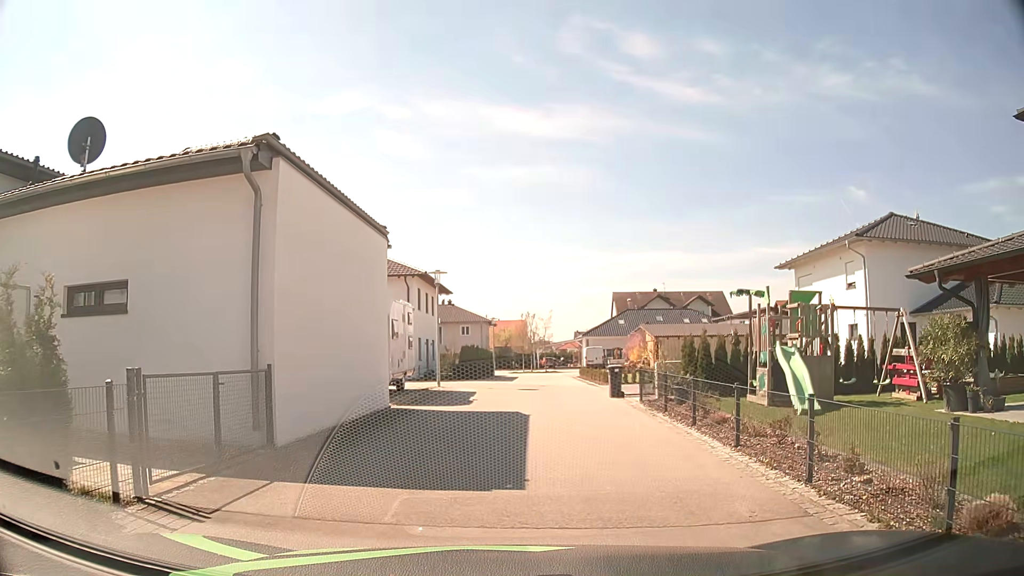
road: residential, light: Day
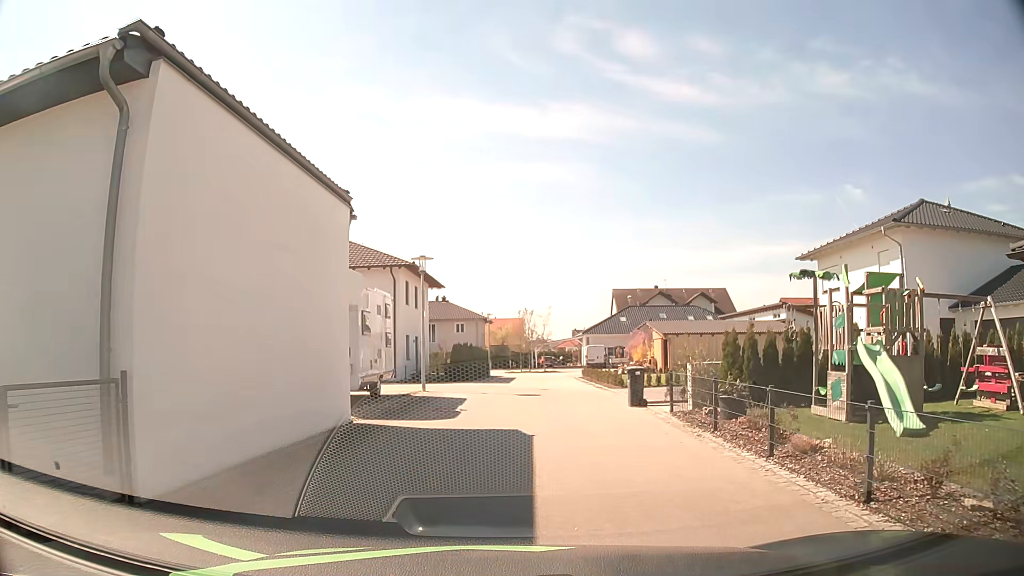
(-0.1, +3.8) m; -1°
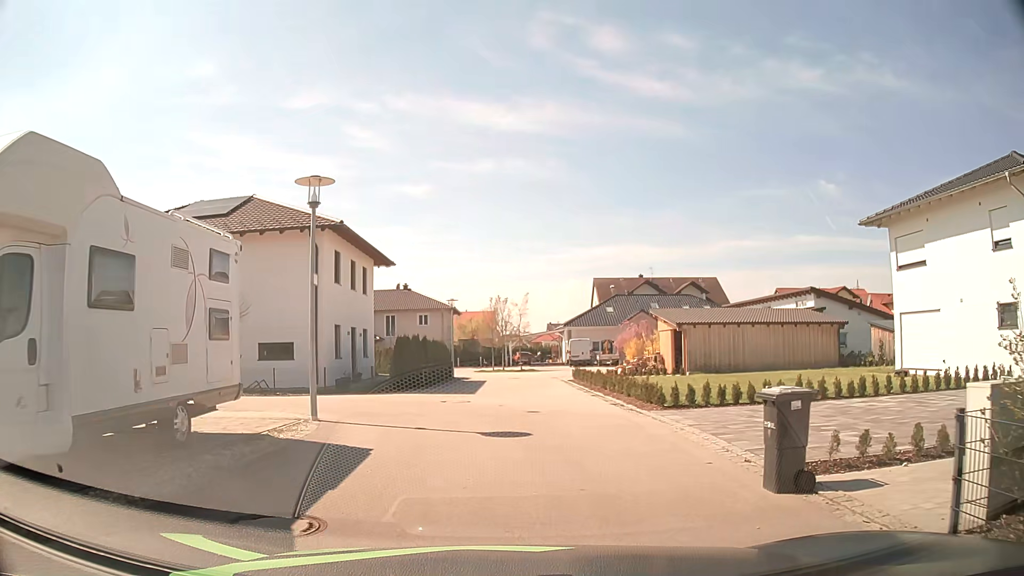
(+0.2, +10.1) m; +2°
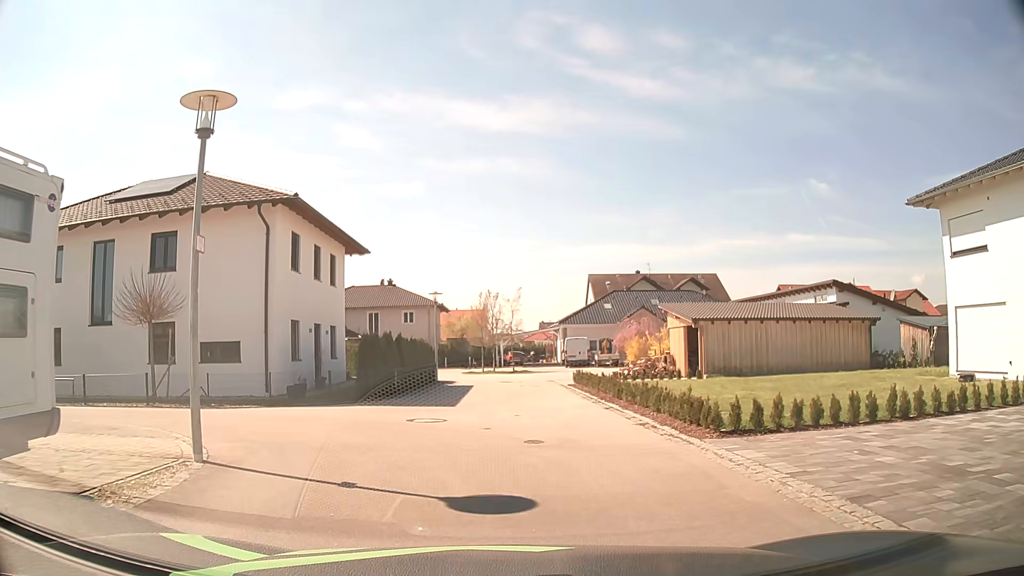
(+0.1, +4.4) m; +1°
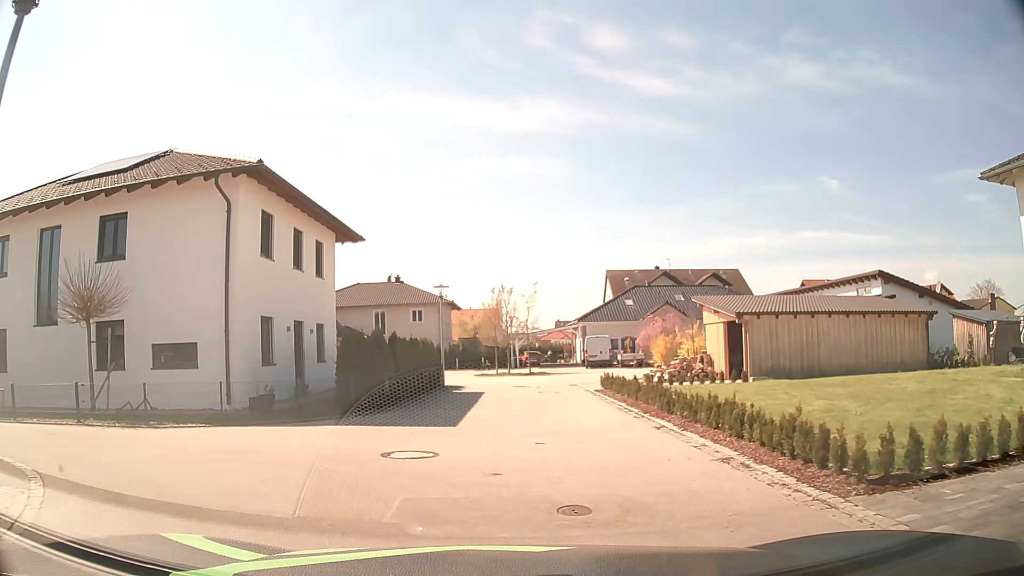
(0.0, +4.0) m; -1°
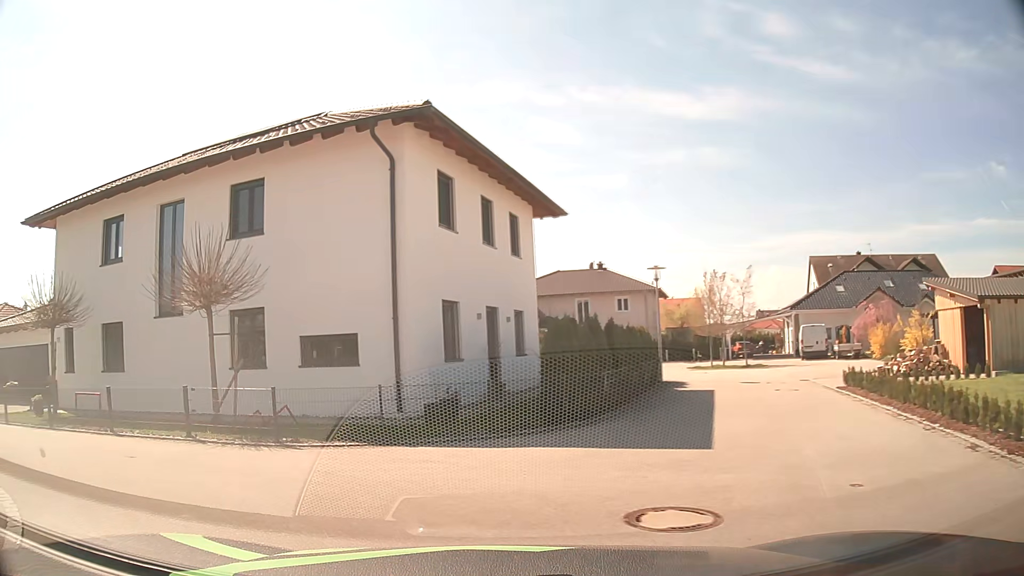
(-0.4, +3.8) m; -15°
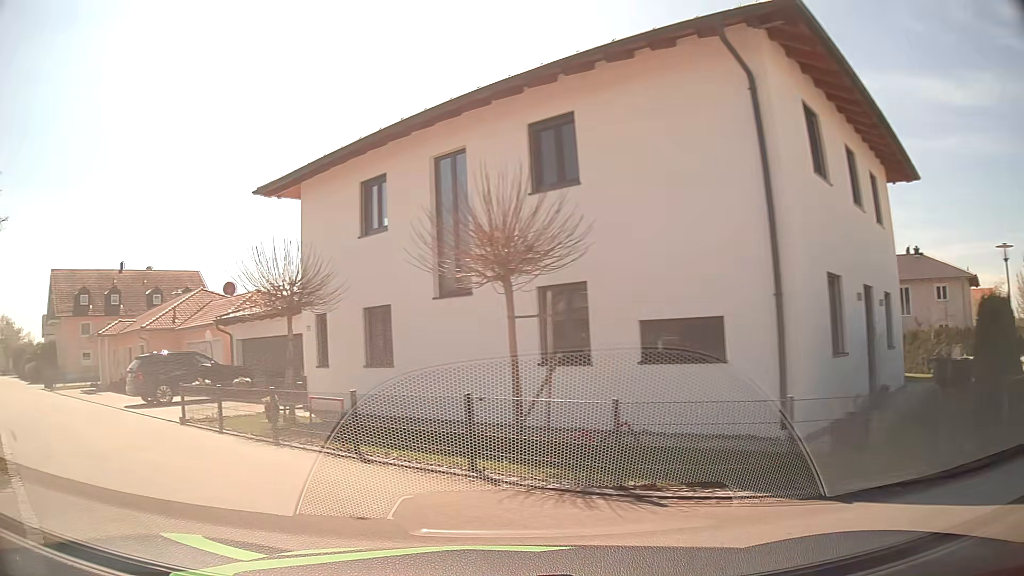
(-0.9, +4.1) m; -26°
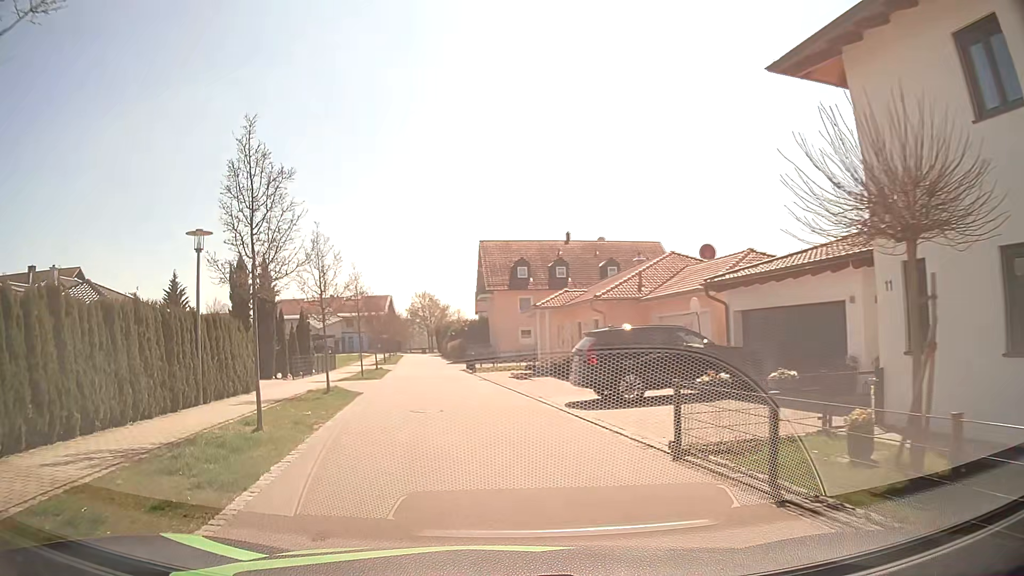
(-3.0, +7.1) m; -41°
(-1, +10) (-2, +20) (-3, +30) (-4, +40) (-5, +50) (-7, +60) (-8, +70) (-9, +79) (-11, +89) (-16, +98) m
